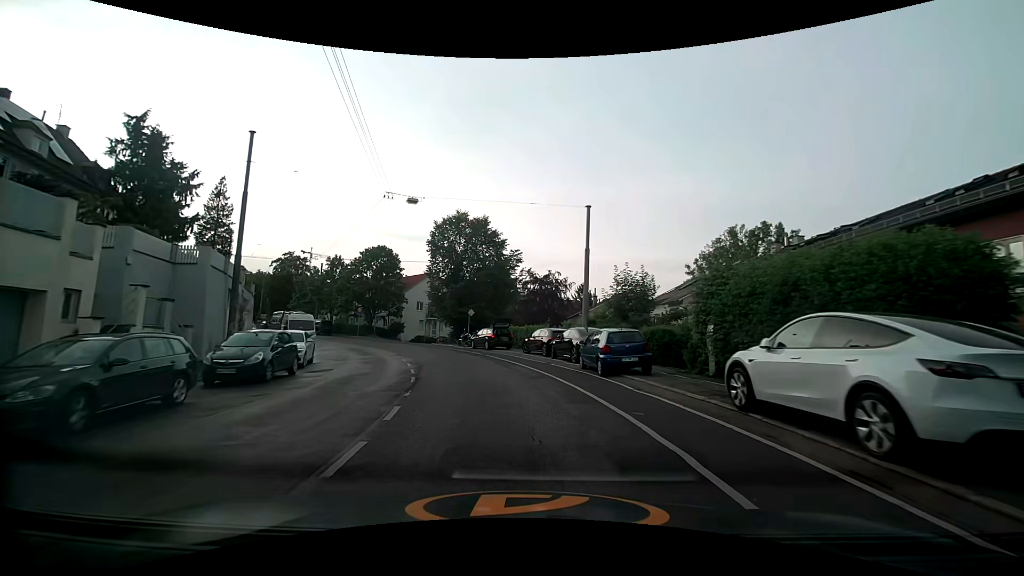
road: secondary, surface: asphalt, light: Day
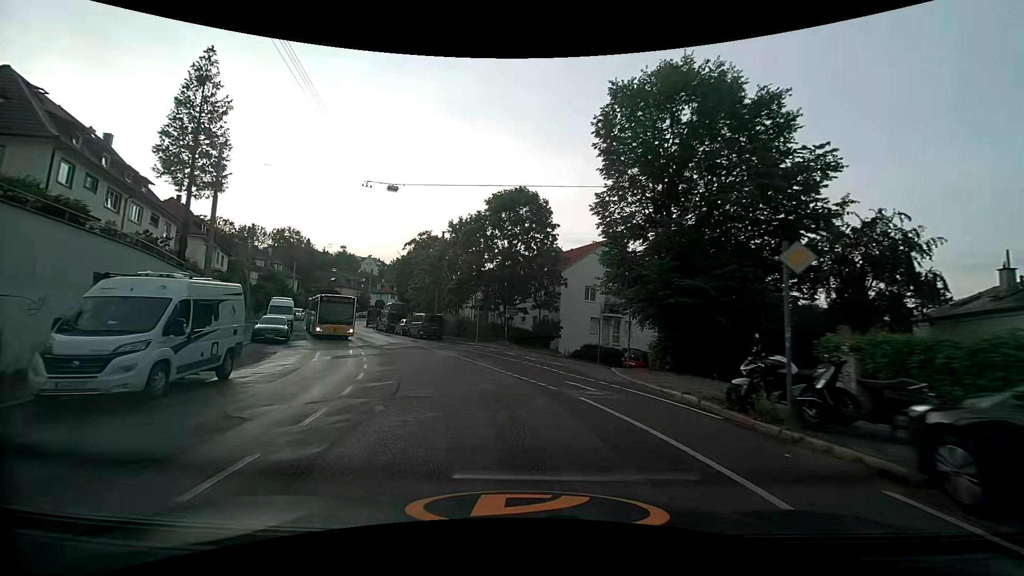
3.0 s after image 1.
(-5.0, +30.6) m; -20°
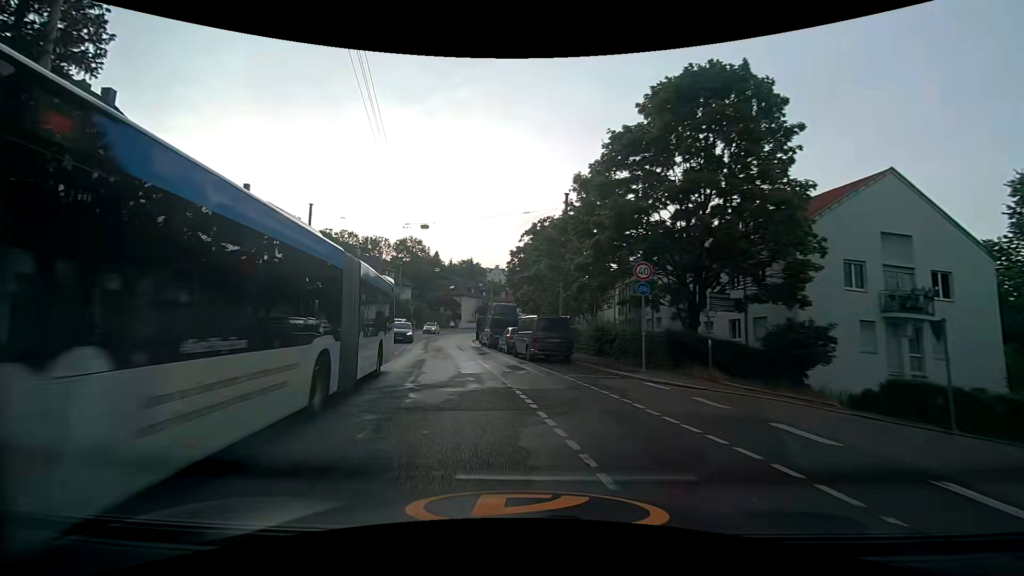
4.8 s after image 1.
(-2.3, +18.0) m; -15°
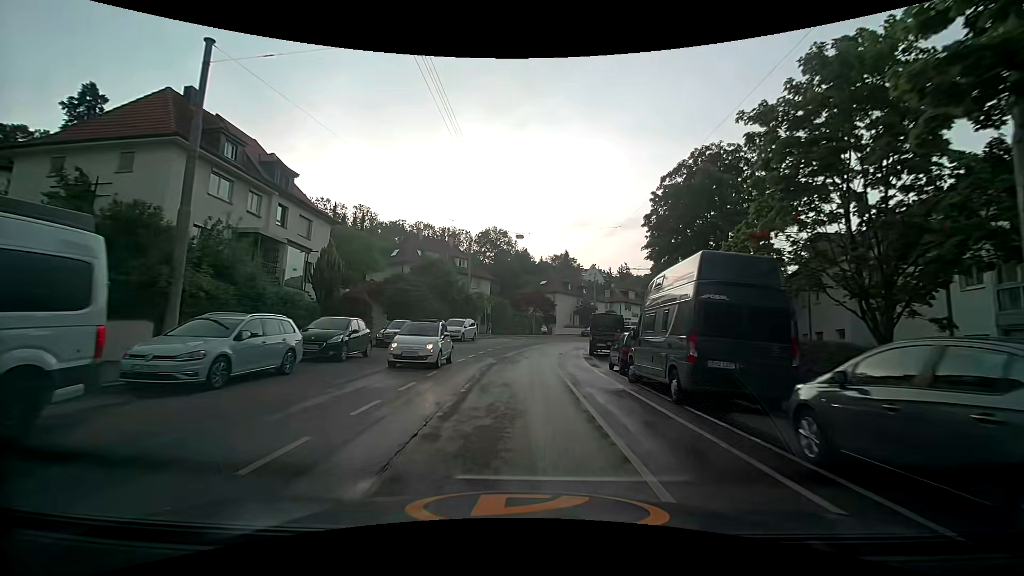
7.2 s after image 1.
(-3.6, +24.0) m; -10°
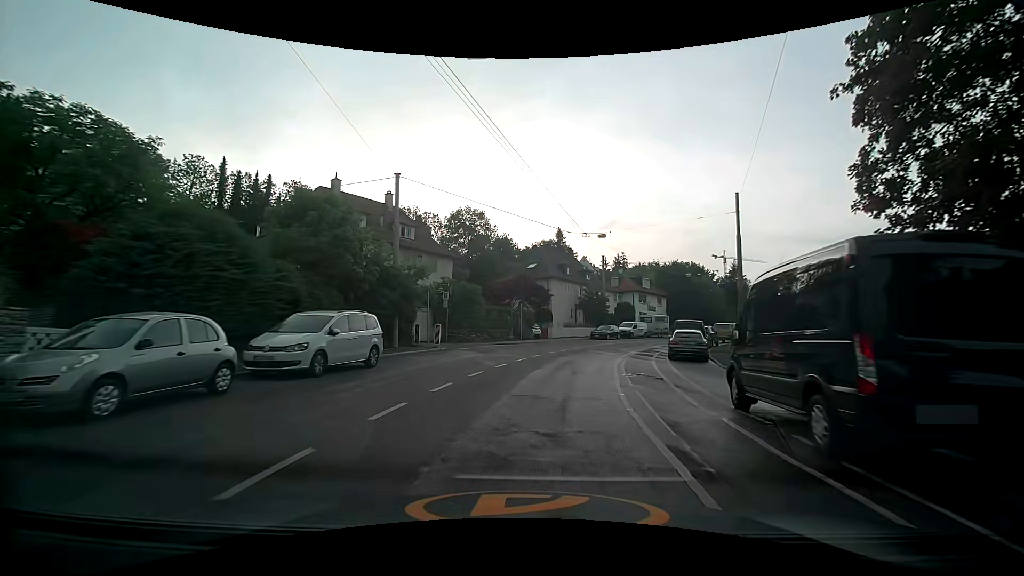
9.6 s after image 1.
(-0.1, +24.2) m; +1°
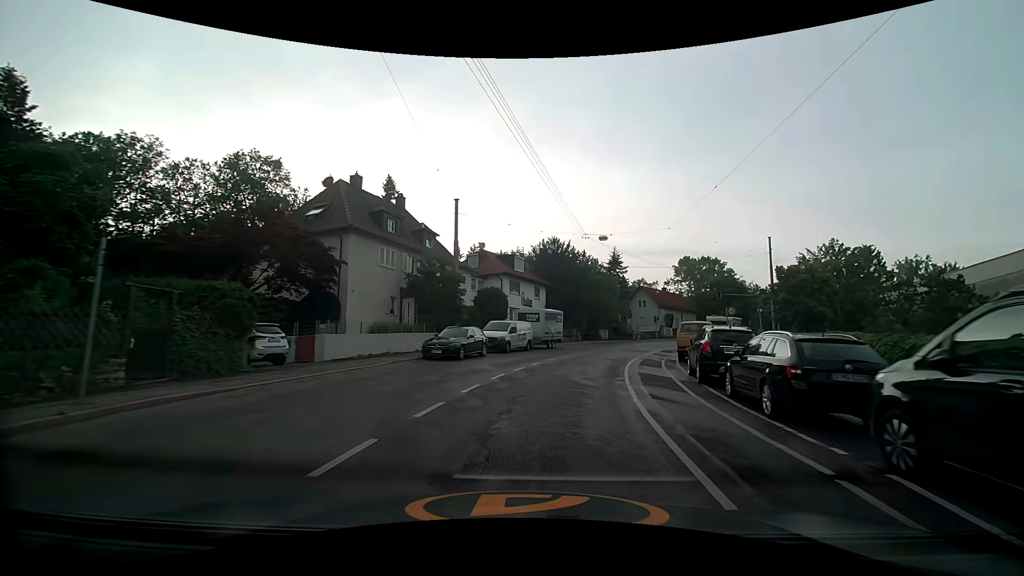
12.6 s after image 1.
(+3.9, +29.2) m; +16°
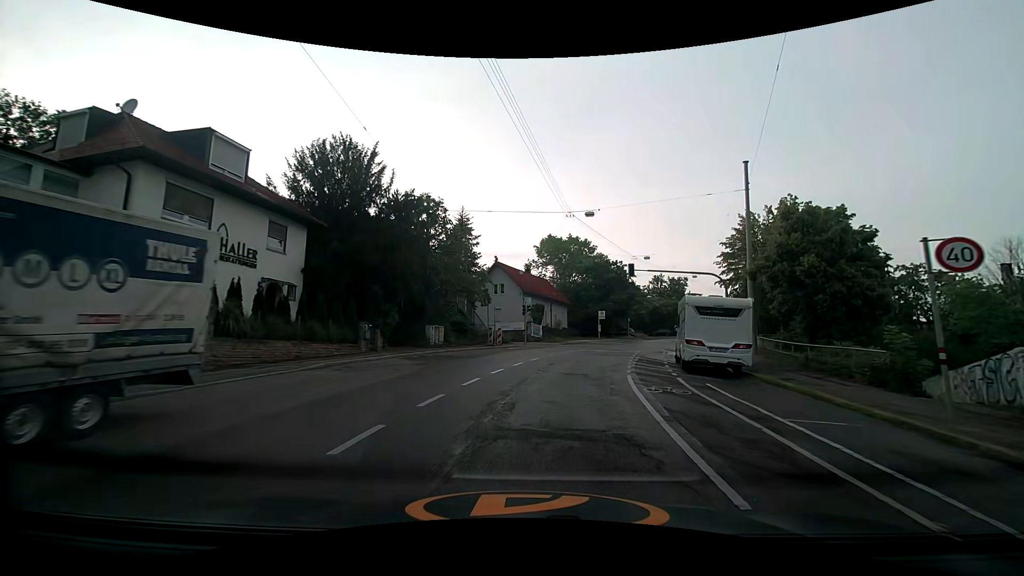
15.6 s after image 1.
(+4.9, +29.3) m; +19°
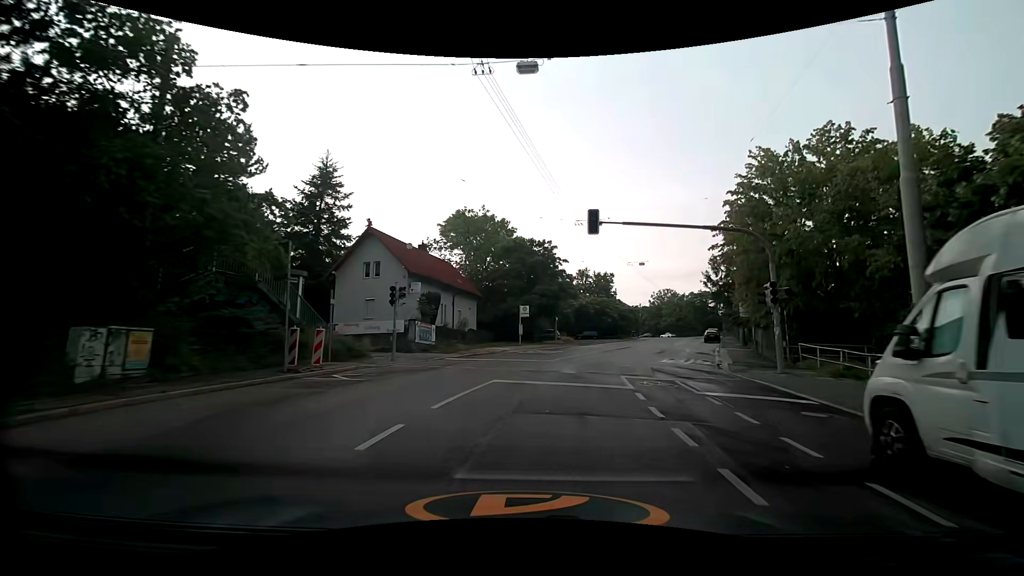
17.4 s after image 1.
(+1.4, +18.0) m; +10°
(0, +10) (+2, +20) (+5, +30) (+8, +39) (+11, +48) (+15, +58) (+18, +67) (+22, +76) (+25, +86) (+28, +95) m
